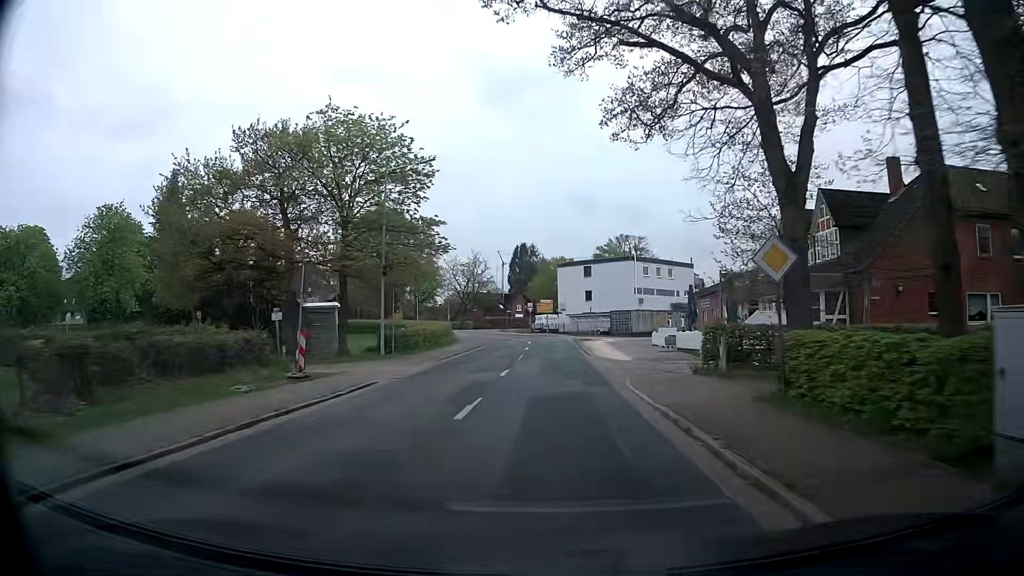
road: secondary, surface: asphalt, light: Day
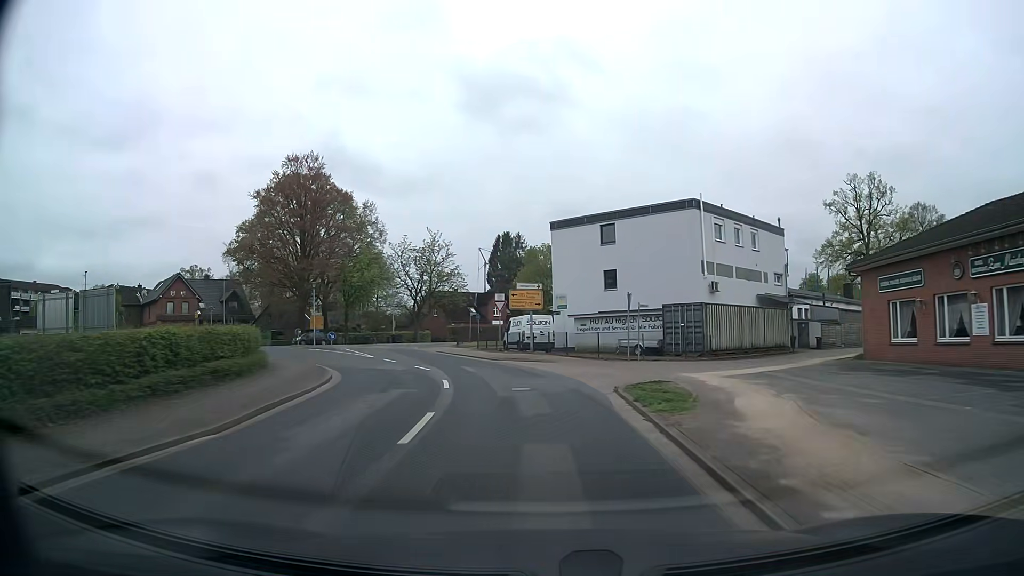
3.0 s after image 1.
(+0.8, +38.2) m; +1°
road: primary
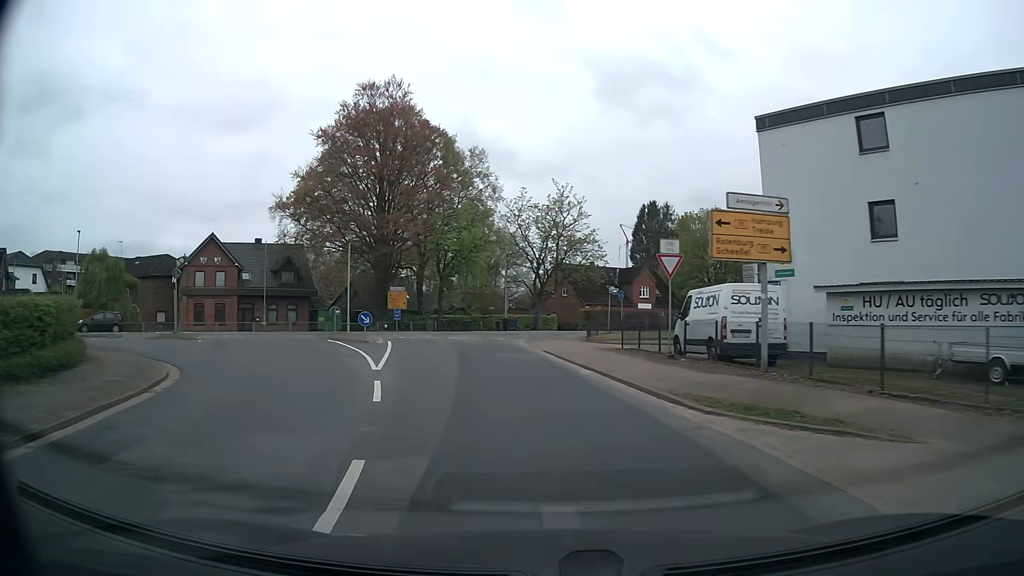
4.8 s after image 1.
(-1.8, +21.5) m; -12°
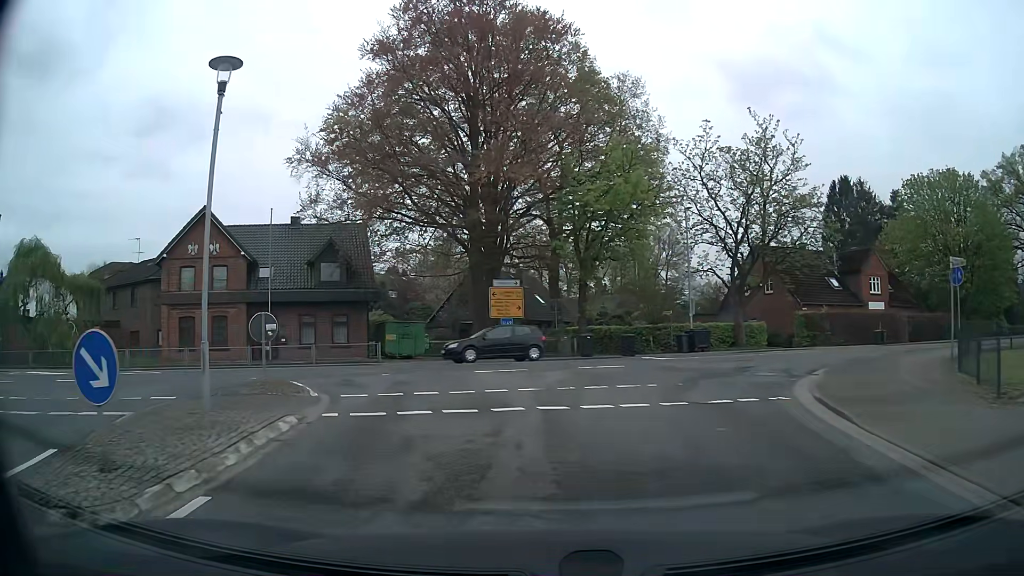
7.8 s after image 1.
(-2.6, +24.0) m; -13°
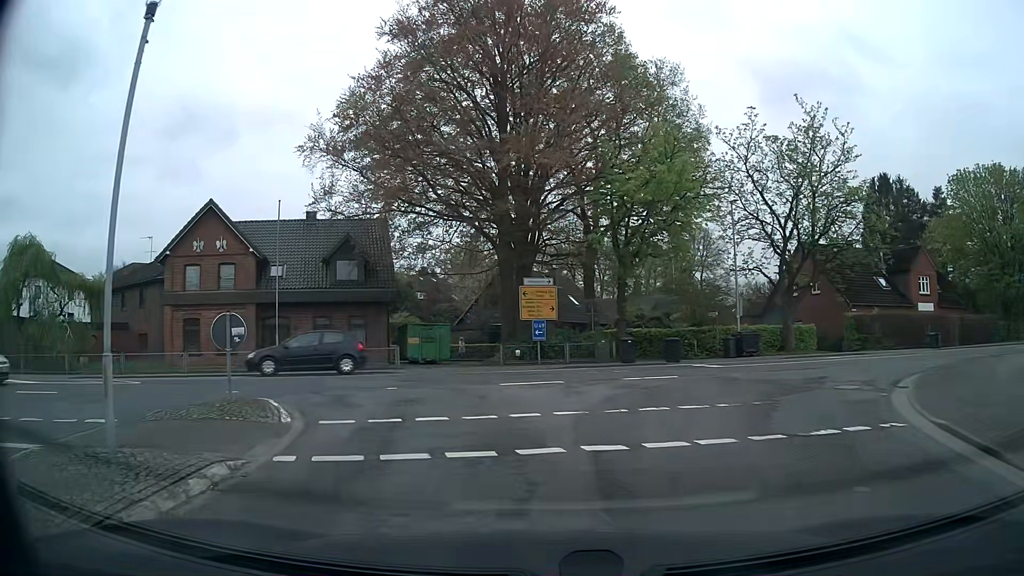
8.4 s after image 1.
(-0.1, +3.0) m; -2°
